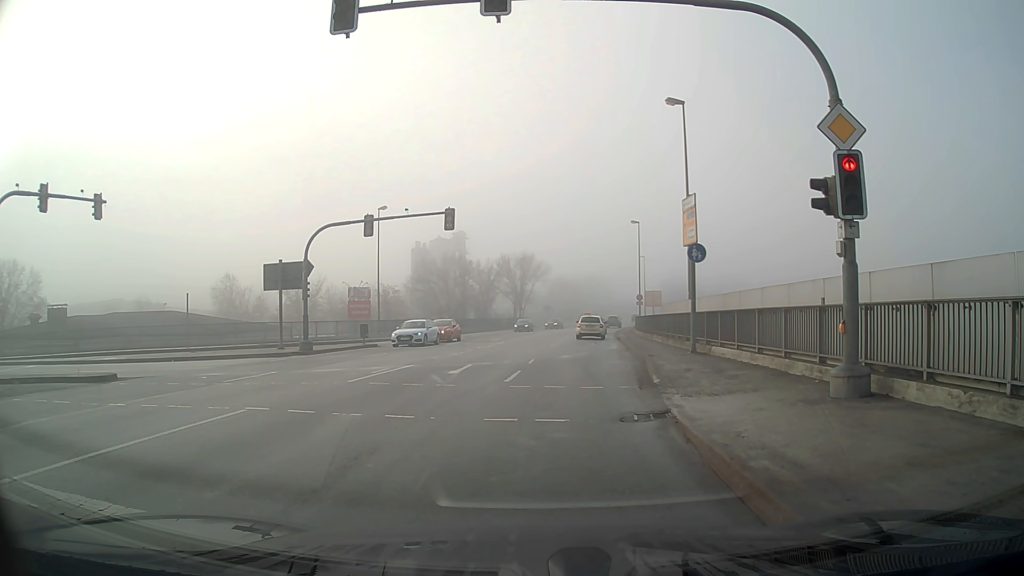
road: primary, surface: asphalt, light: Day
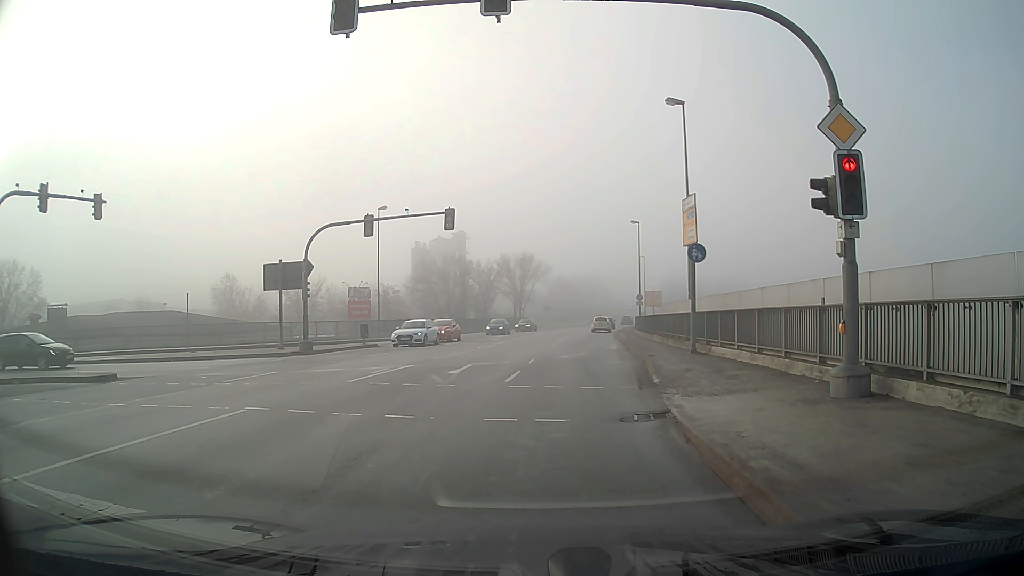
(0.0, 0.0) m; 0°
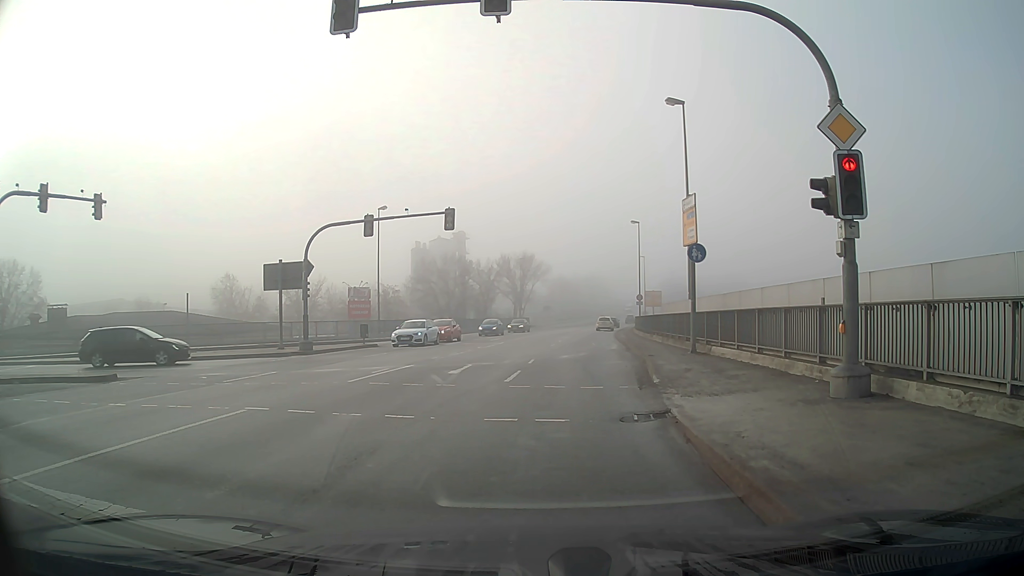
(0.0, 0.0) m; 0°
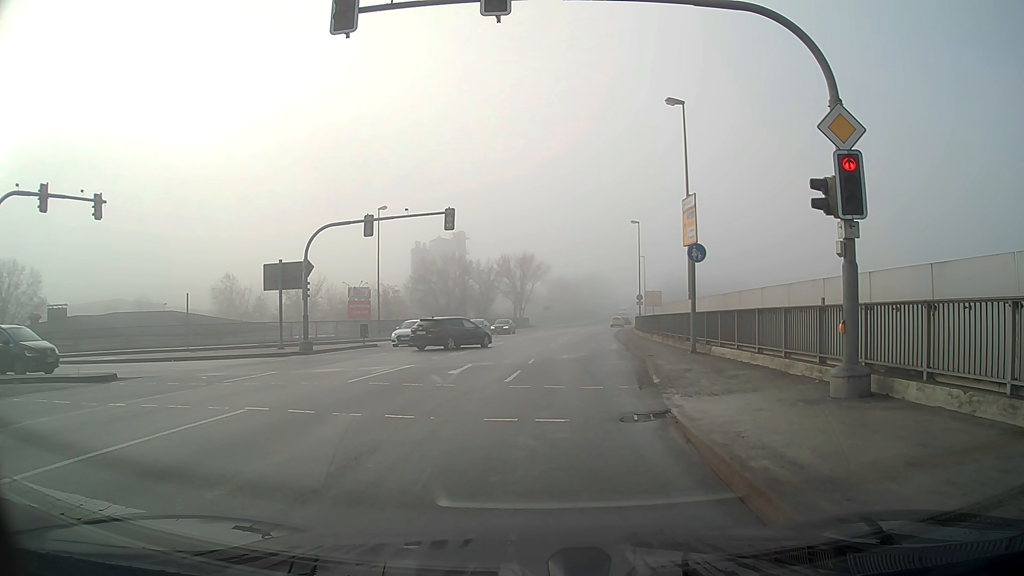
(0.0, 0.0) m; 0°
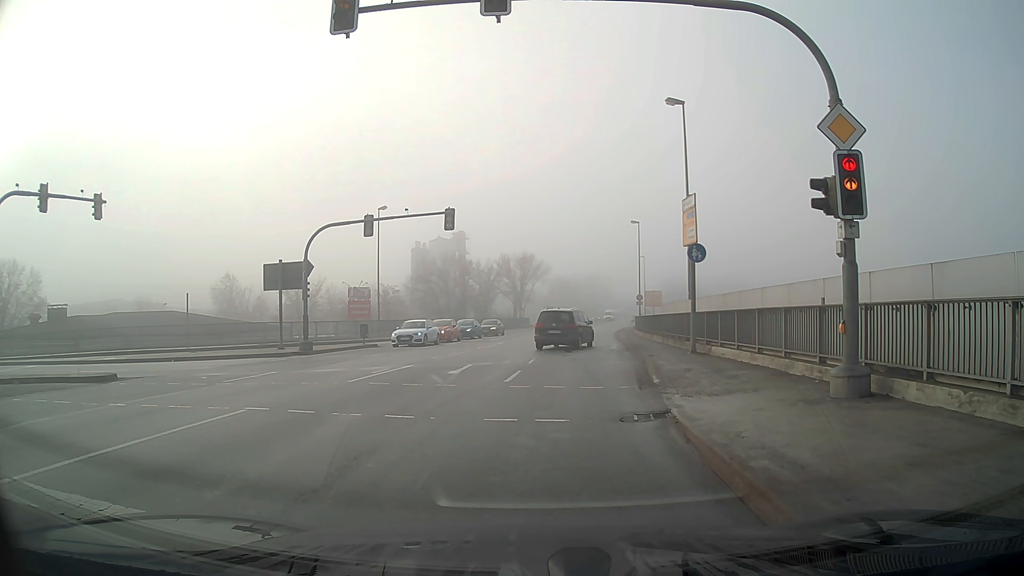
(0.0, 0.0) m; 0°
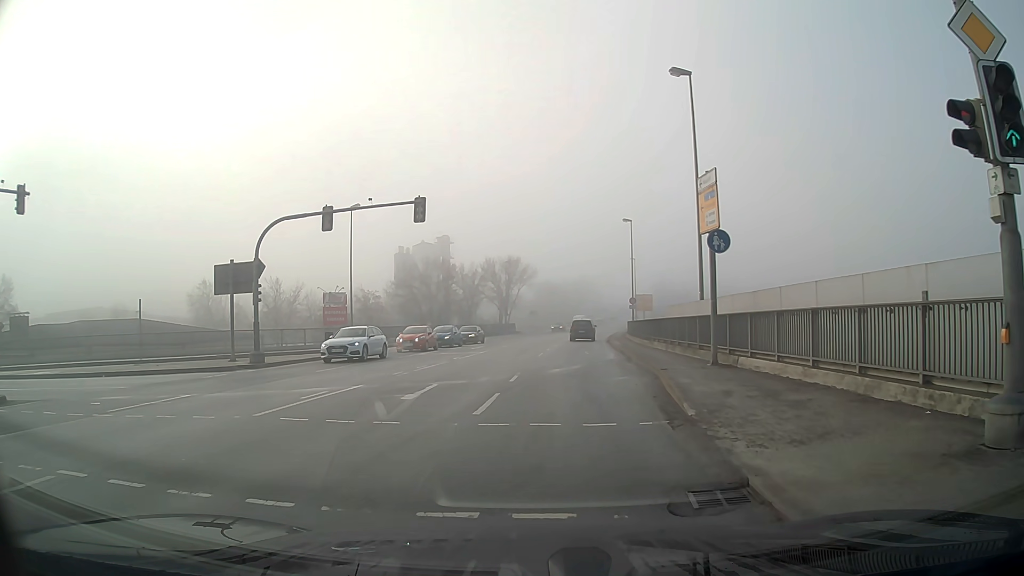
(+0.1, +4.5) m; +2°
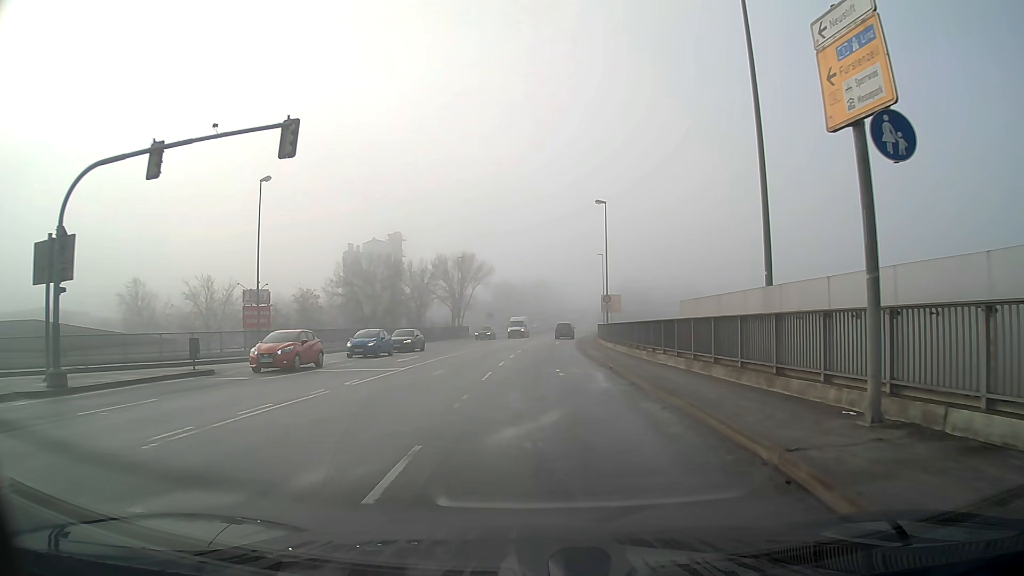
(+0.3, +10.7) m; +3°
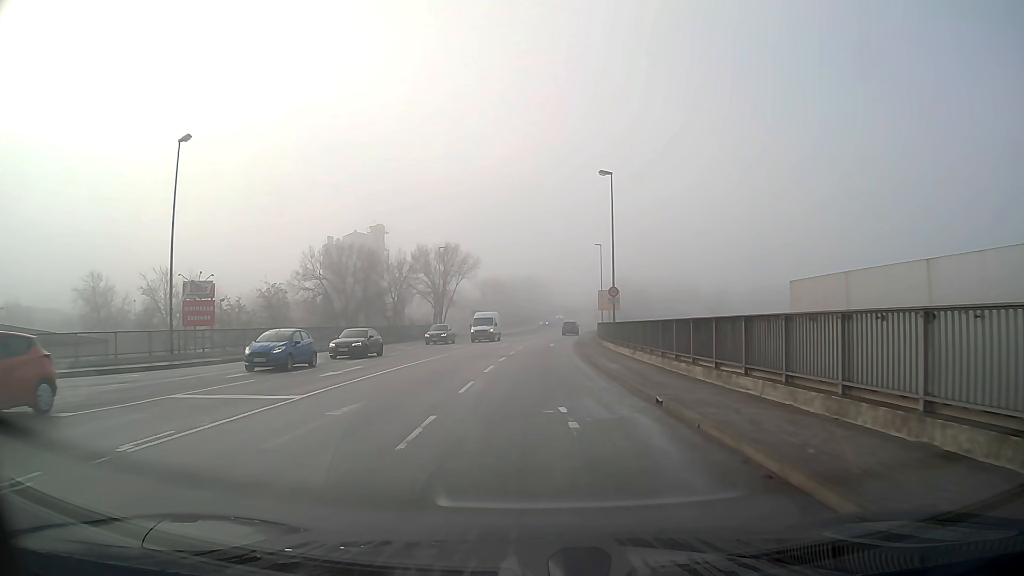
(+0.1, +9.4) m; +1°
(0, +10) (0, +20) (+1, +30) (+1, +40) (+2, +50) (+2, +60) (+3, +70) (+4, +80) (+5, +90) (+7, +100) m
